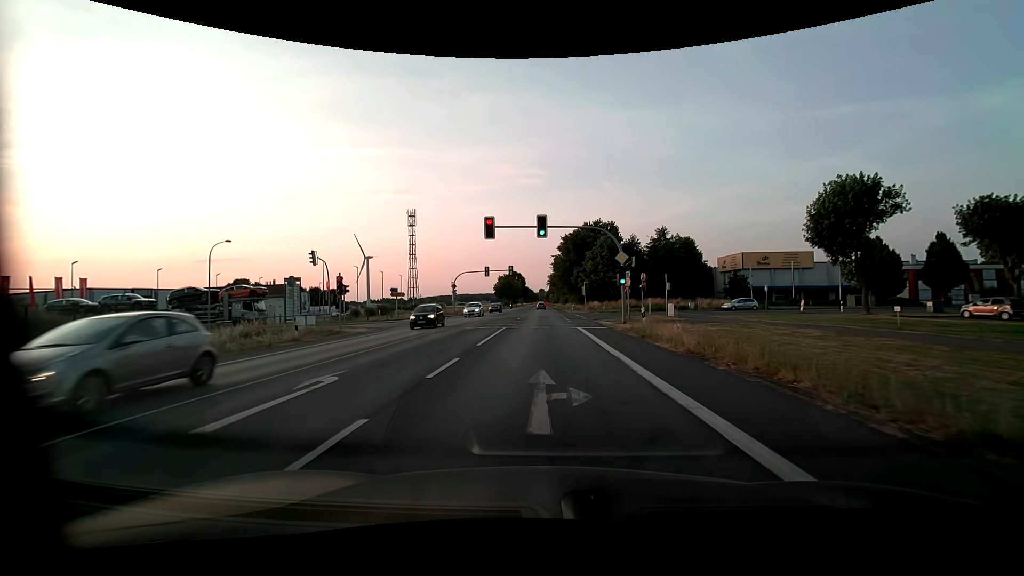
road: primary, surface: asphalt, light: Day
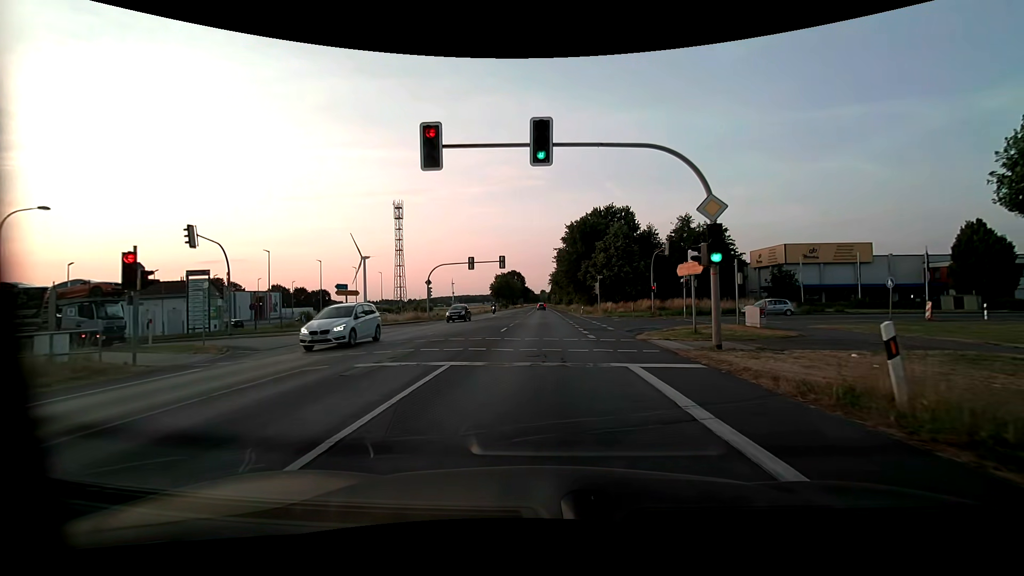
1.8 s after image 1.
(0.0, +15.5) m; 0°
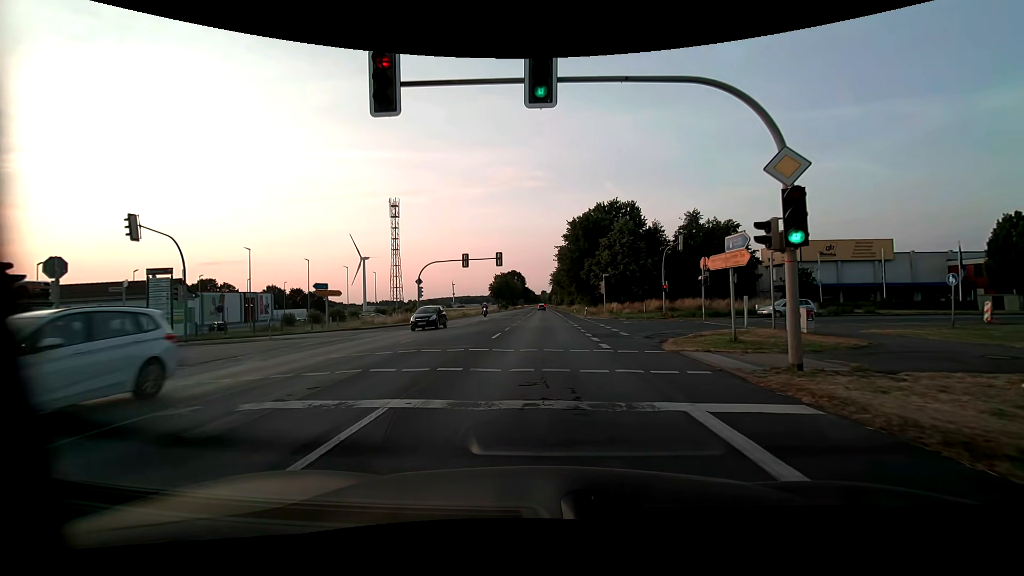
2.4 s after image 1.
(0.0, +4.2) m; 0°
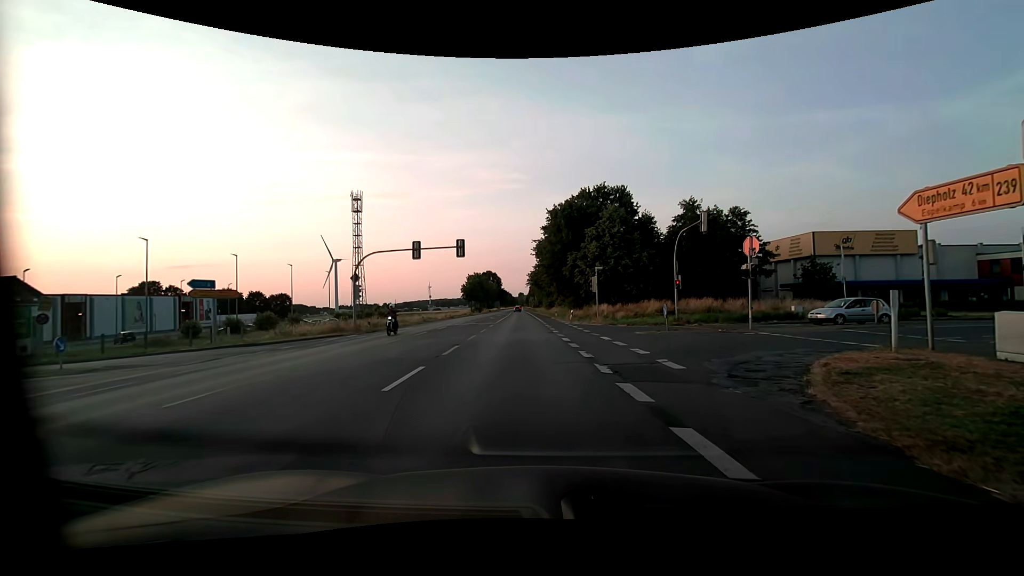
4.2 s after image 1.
(+0.1, +11.1) m; +3°
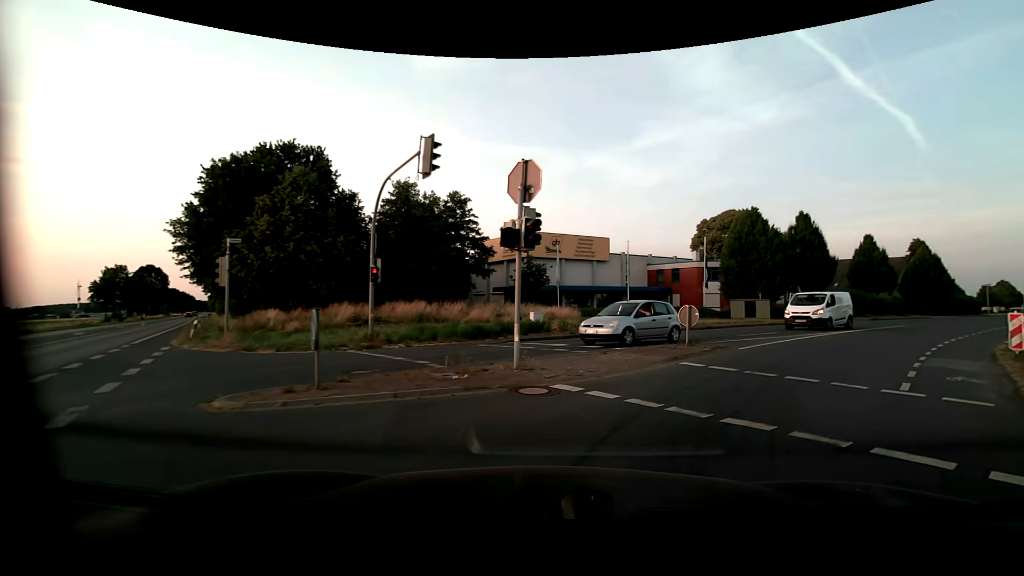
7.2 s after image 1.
(+3.2, +15.1) m; +31°
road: unclassified
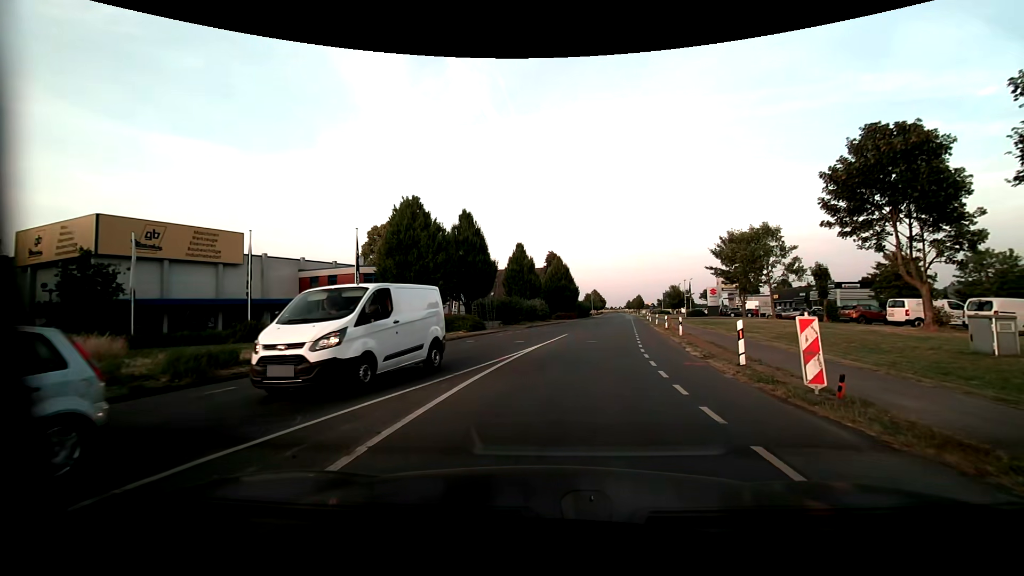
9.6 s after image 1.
(+4.6, +11.9) m; +35°
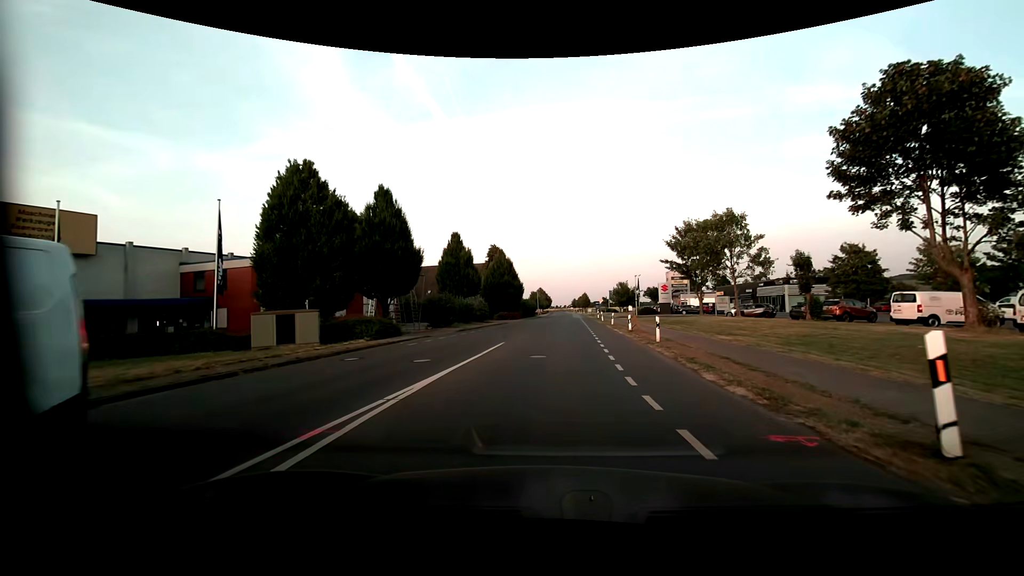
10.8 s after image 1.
(+0.6, +8.3) m; +7°
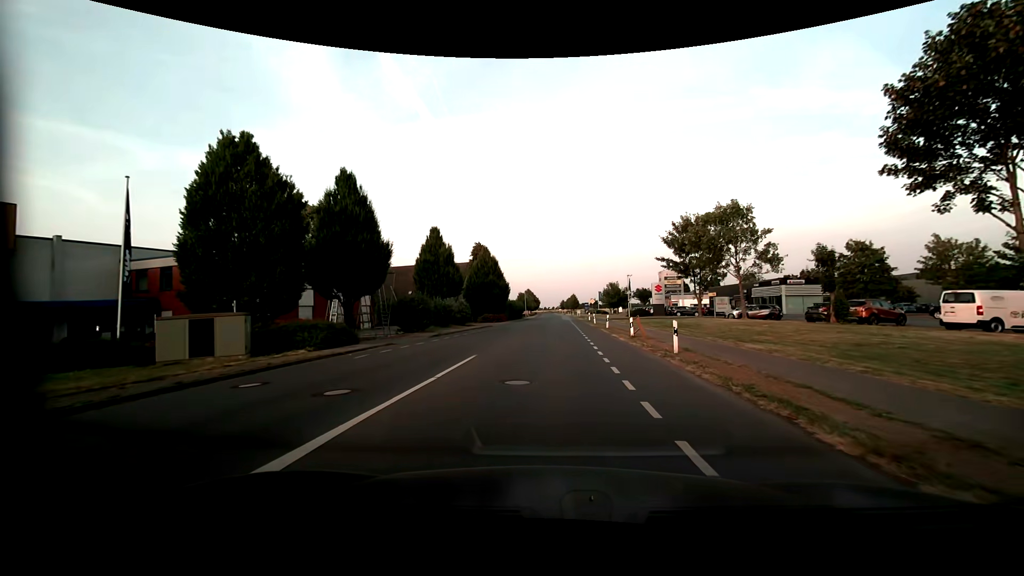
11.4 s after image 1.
(+0.1, +4.7) m; +1°
(0, +10) (0, +20) (0, +30) (+1, +40) (+1, +50) (+1, +60) (+2, +70) (+2, +80) (+3, +90) (+3, +100) m
